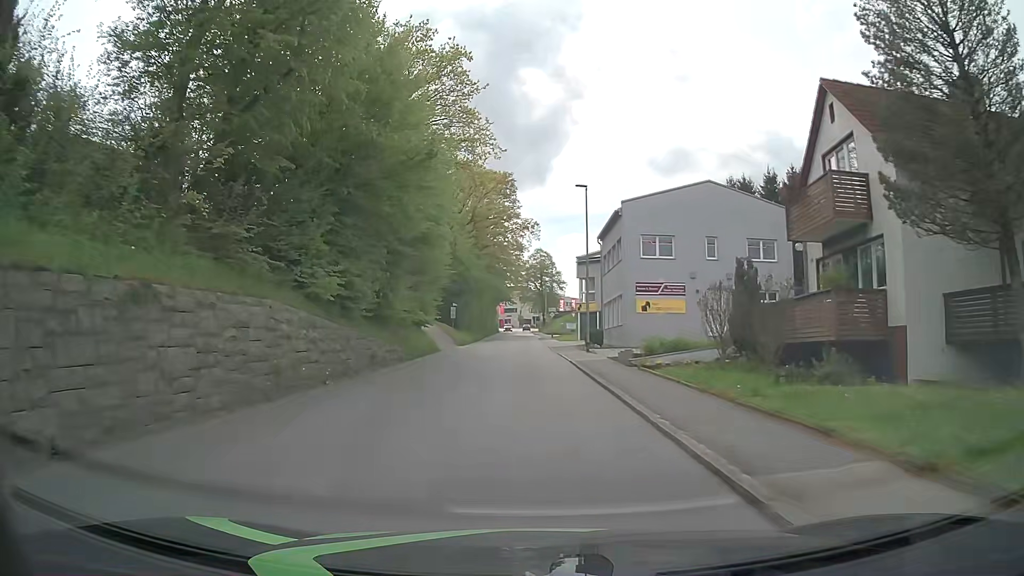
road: tertiary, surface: asphalt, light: Day
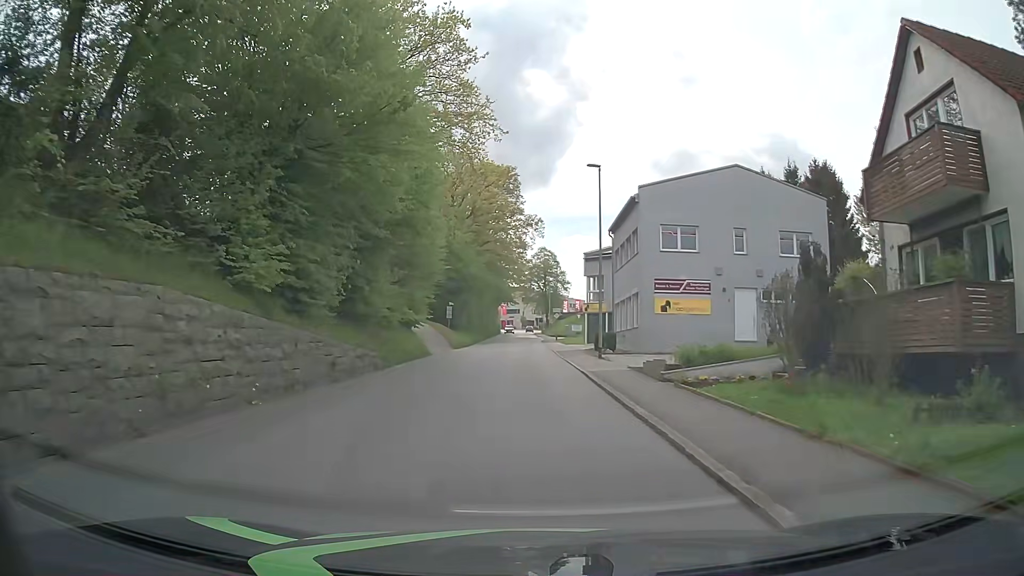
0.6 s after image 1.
(0.0, +4.8) m; 0°
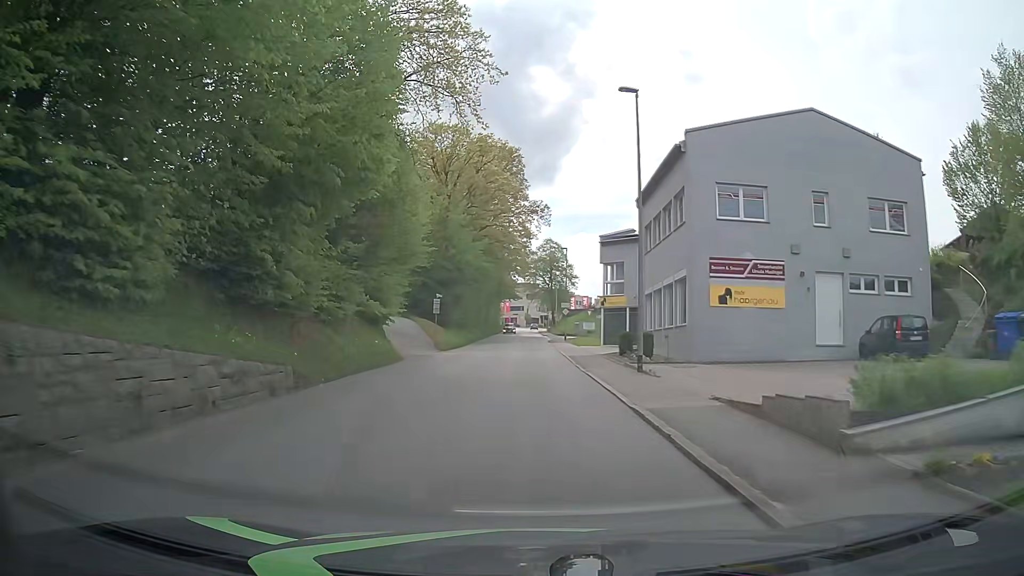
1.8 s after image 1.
(-0.1, +9.5) m; -1°
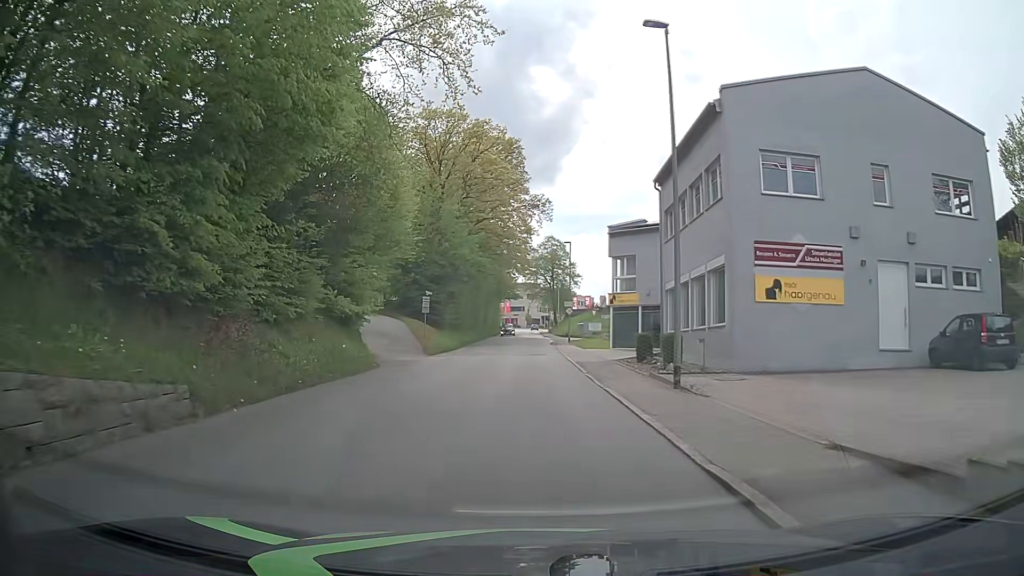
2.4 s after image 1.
(0.0, +4.8) m; 0°
